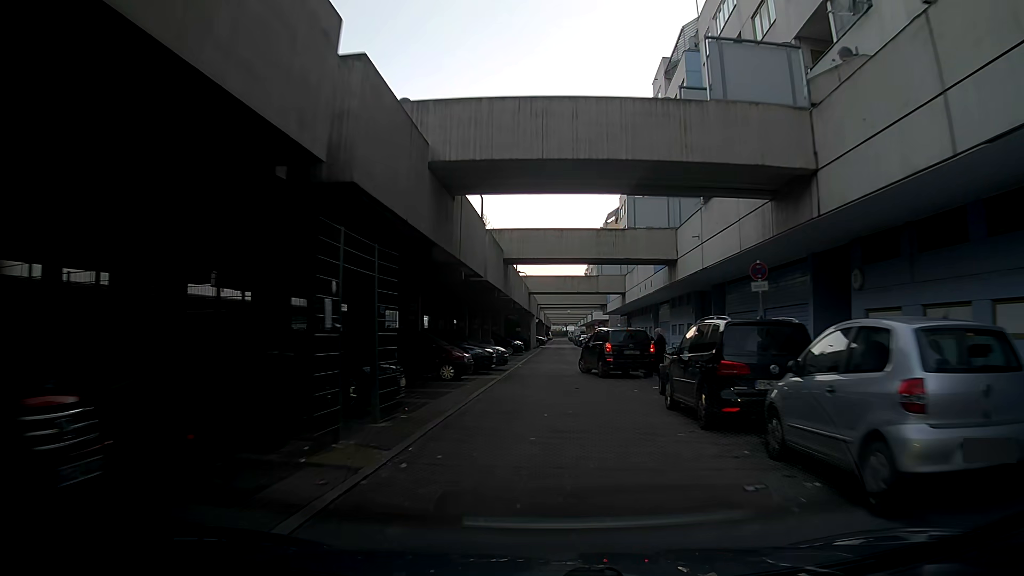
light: Day
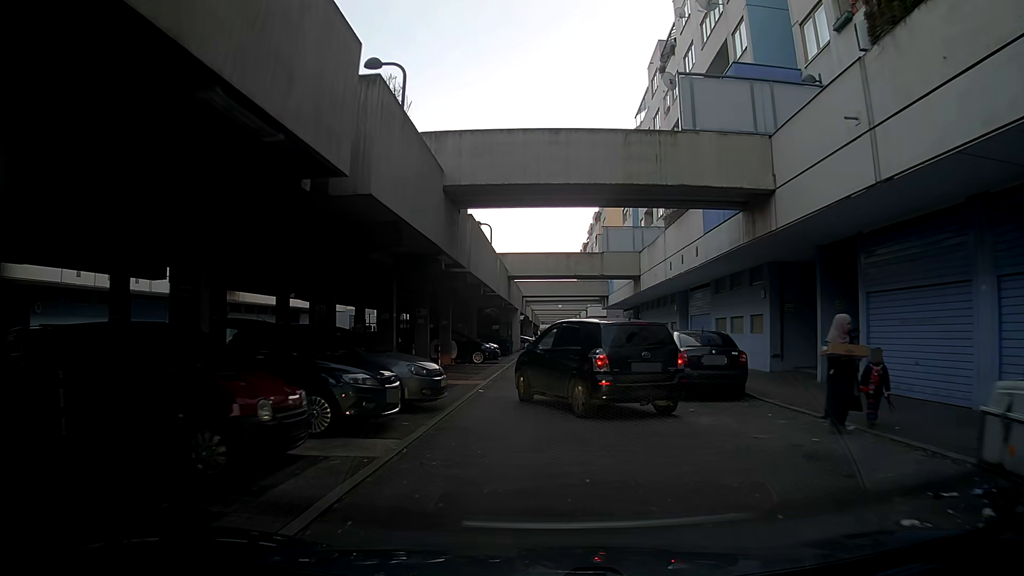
(+0.2, +13.1) m; +2°
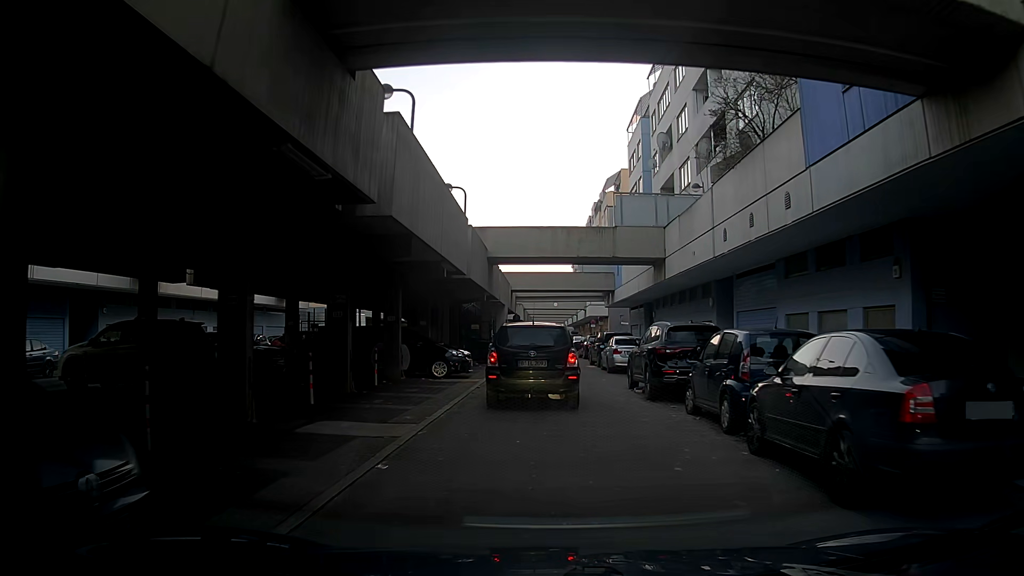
(-0.2, +9.2) m; -1°
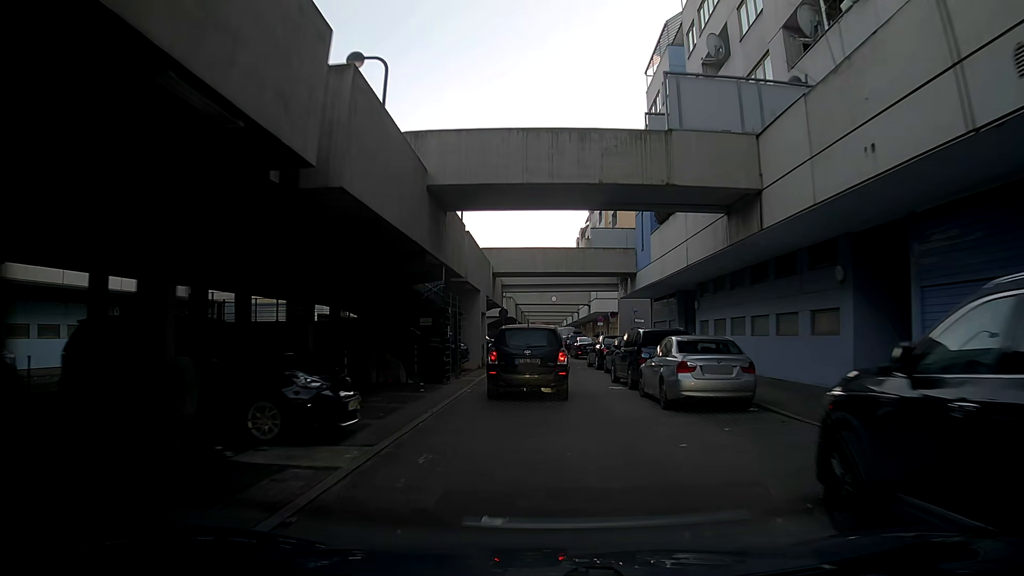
(+0.3, +13.2) m; 0°
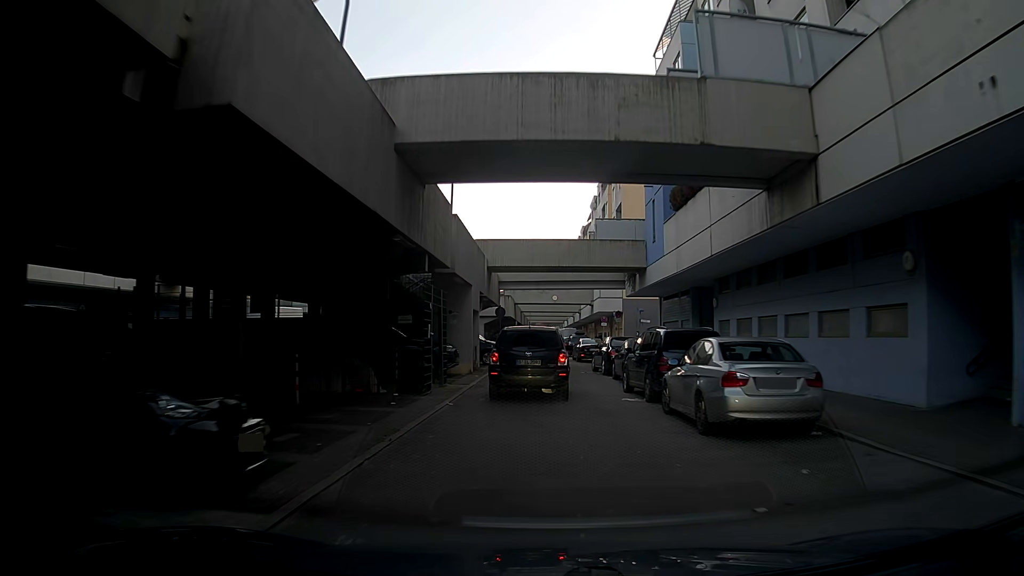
(0.0, +3.2) m; 0°
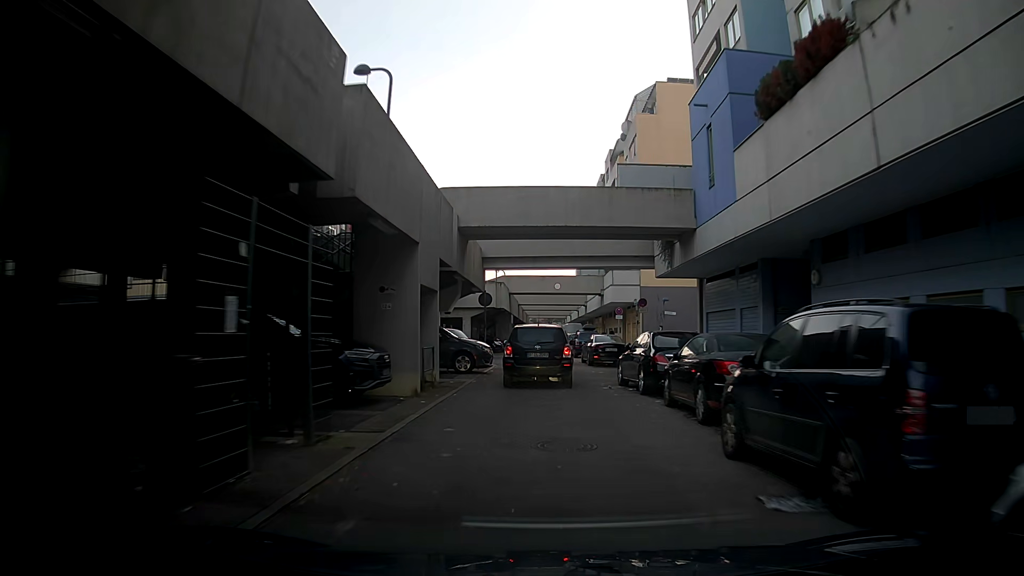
(+0.1, +10.1) m; 0°
